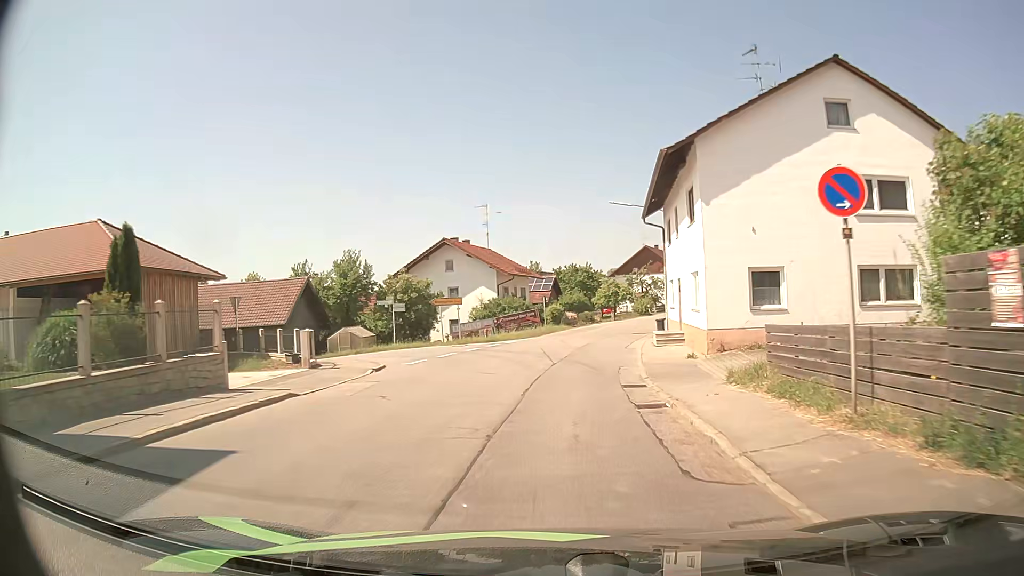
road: secondary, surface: asphalt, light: Day
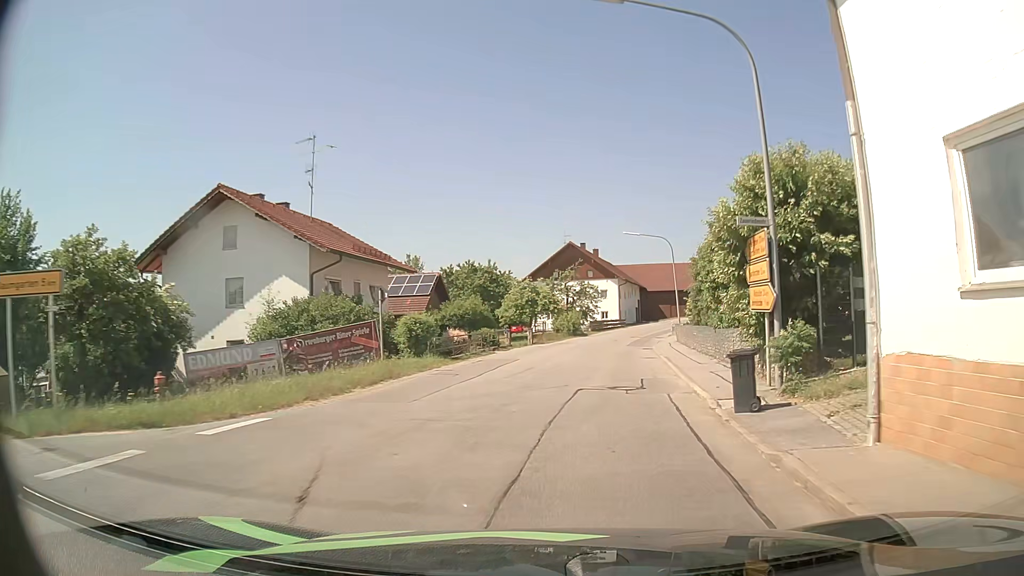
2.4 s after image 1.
(+1.7, +27.3) m; +9°
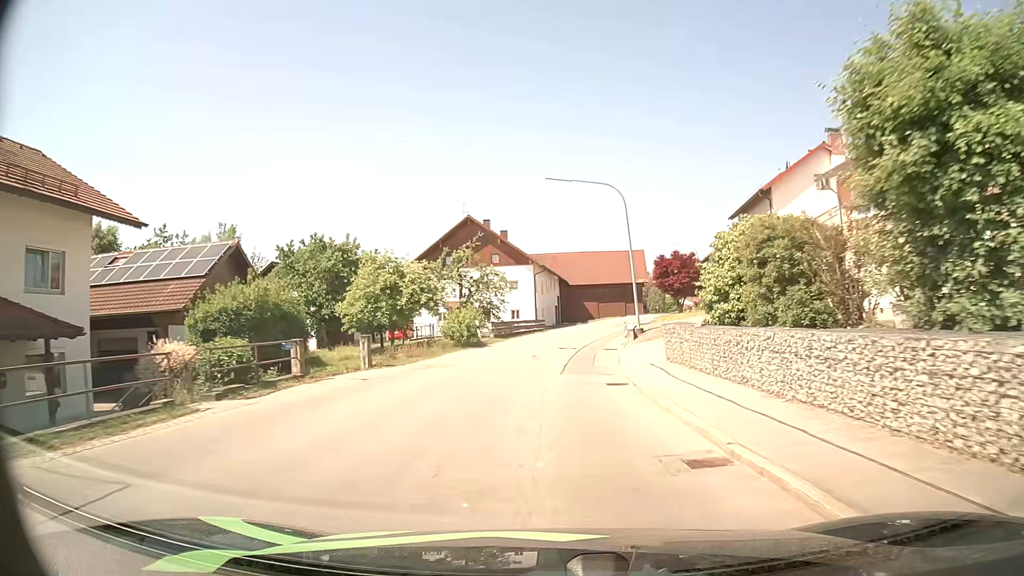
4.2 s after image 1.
(+1.4, +20.6) m; +7°
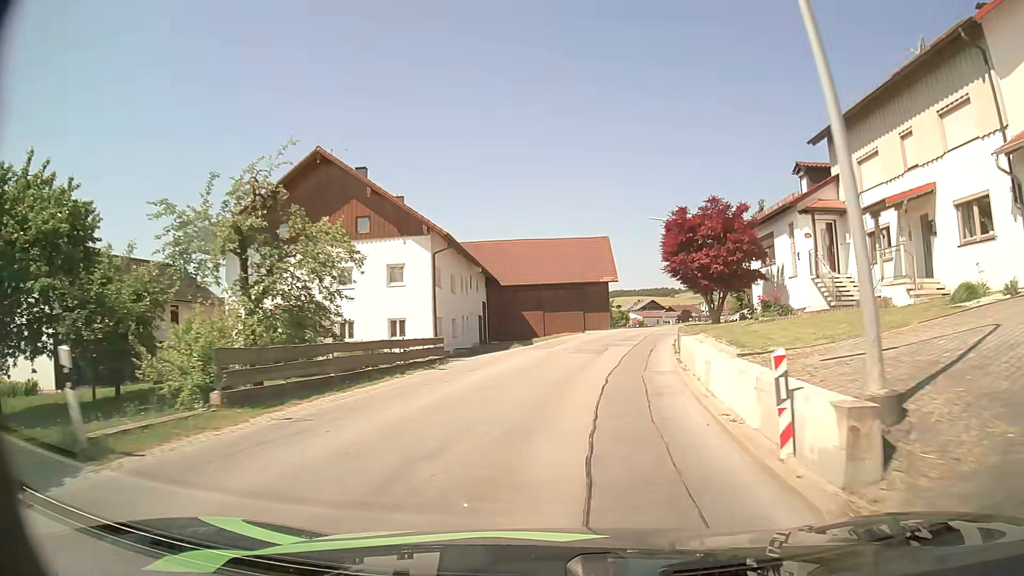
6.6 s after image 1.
(+0.9, +26.8) m; +5°
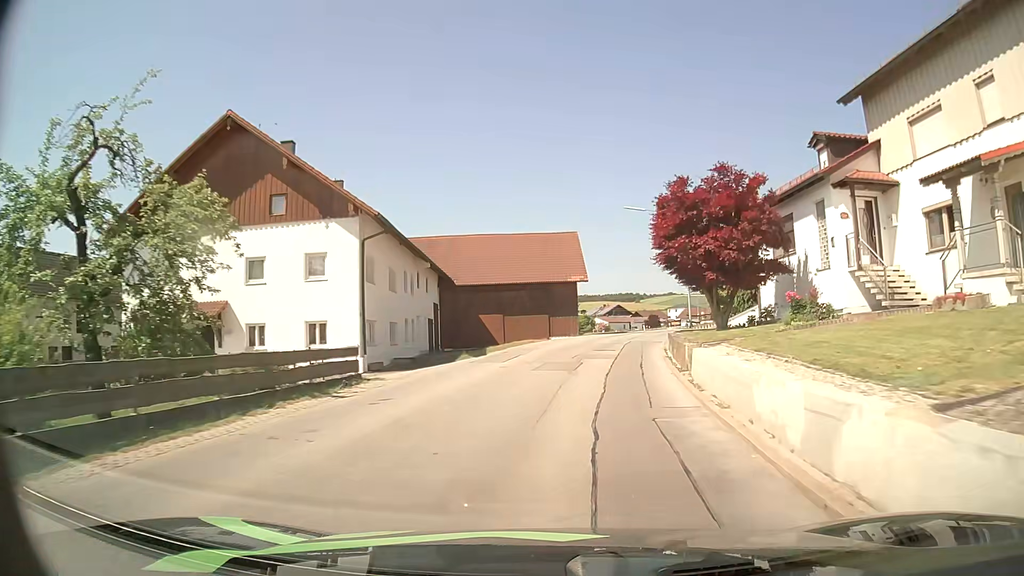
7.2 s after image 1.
(+0.2, +6.4) m; +3°
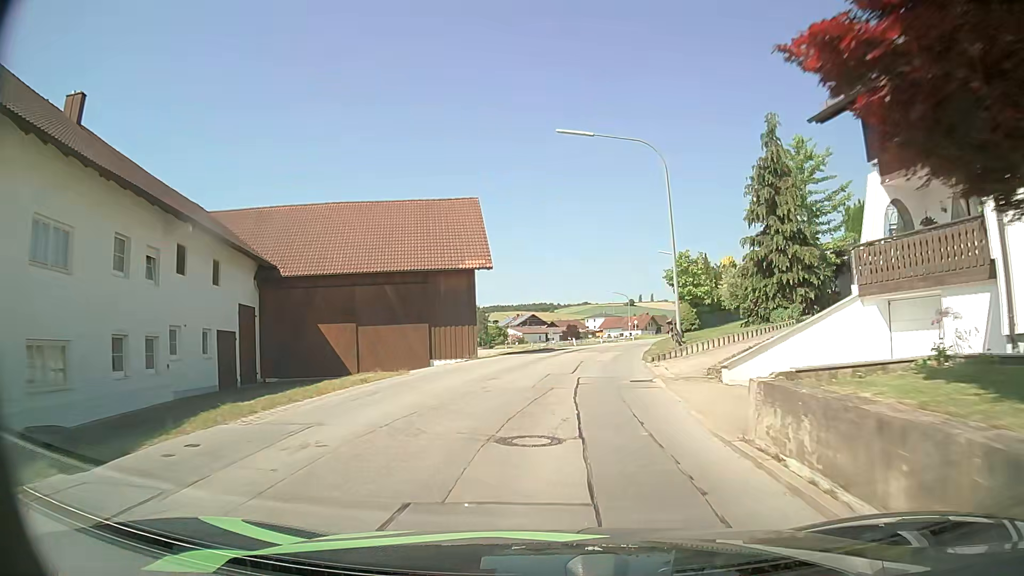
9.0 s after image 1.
(+1.4, +18.9) m; +8°
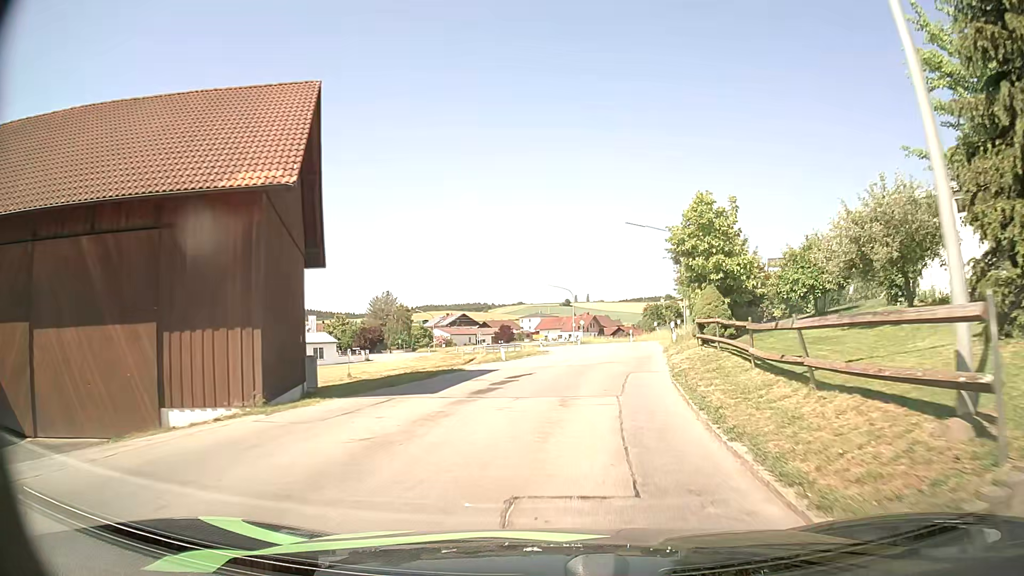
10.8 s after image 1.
(+0.9, +18.2) m; +6°
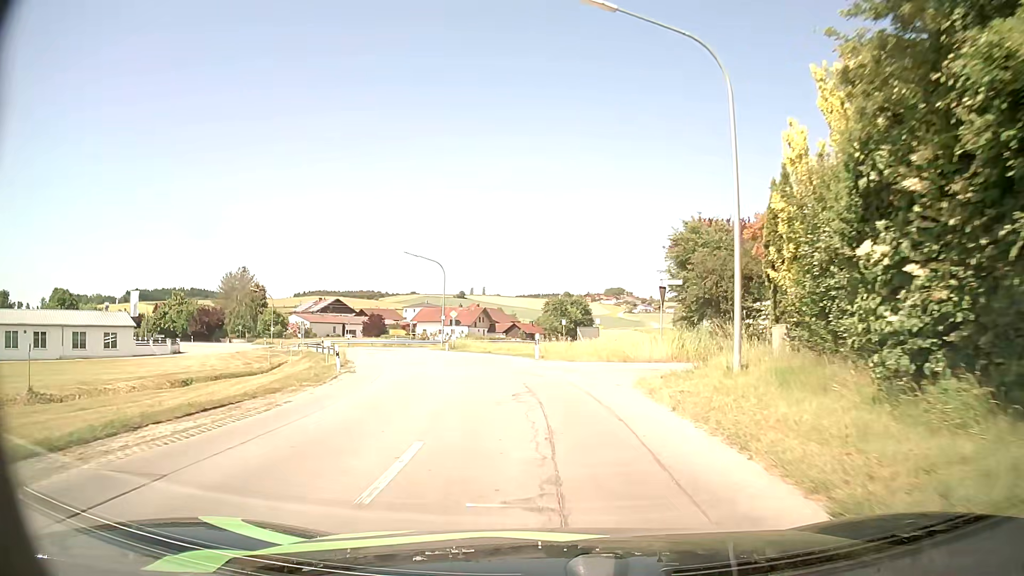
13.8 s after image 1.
(+2.6, +30.7) m; +8°
(0, +10) (-1, +20) (-3, +30) (-6, +39) (-9, +49) (-14, +57) (-20, +66) (-26, +74) (-33, +81) (-41, +87) m
